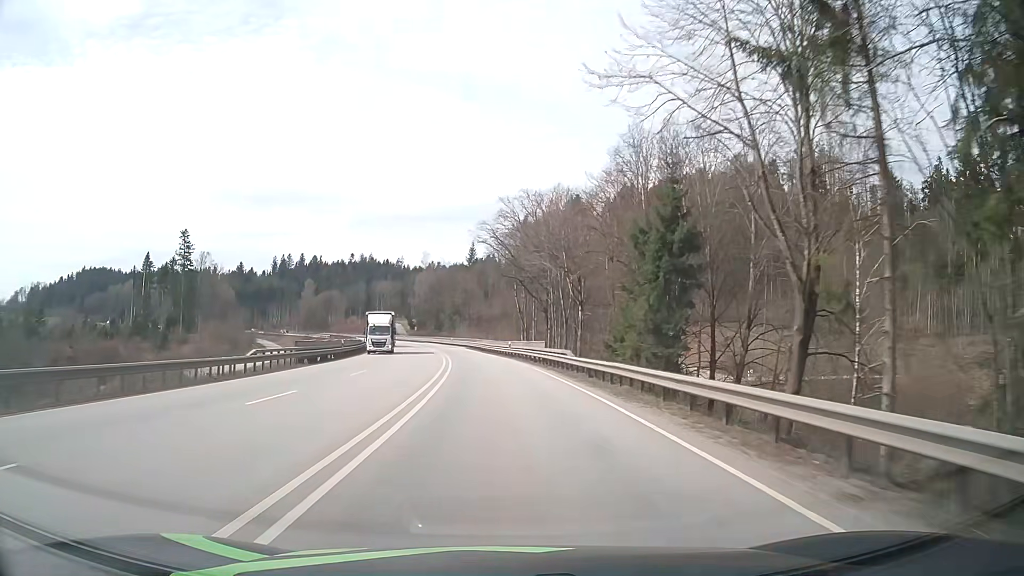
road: primary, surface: asphalt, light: Day
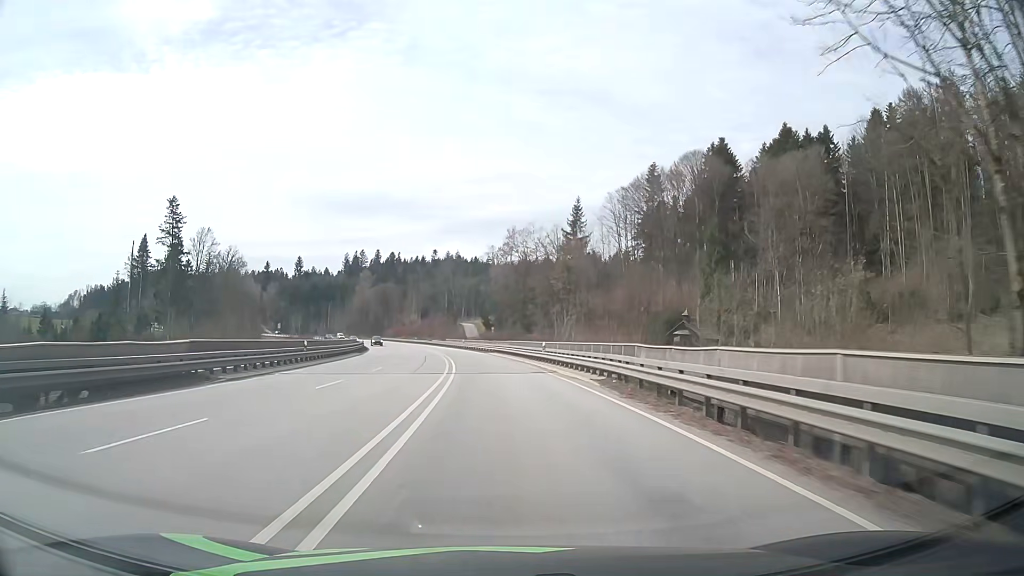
(-4.9, +67.0) m; -8°
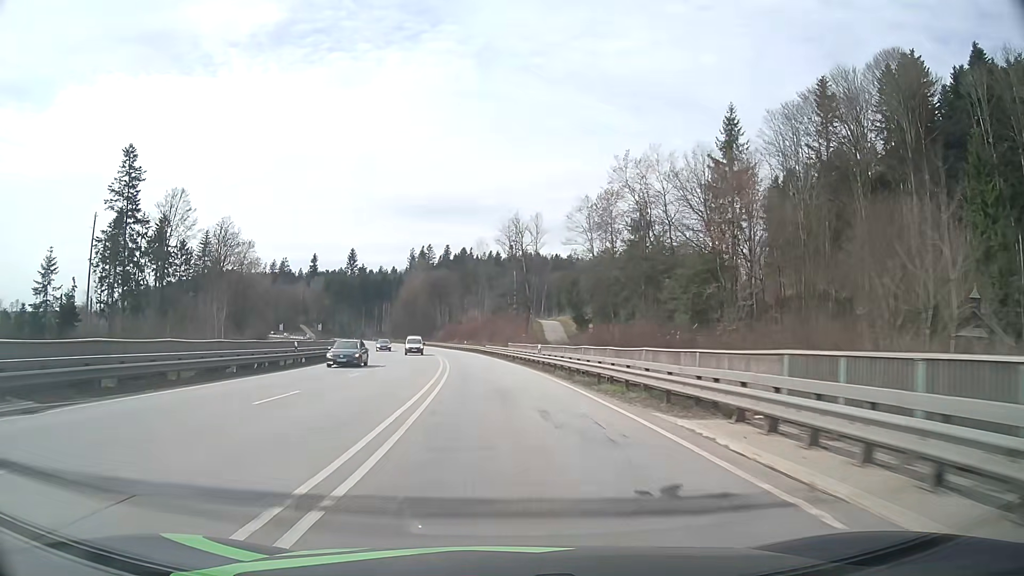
(-3.0, +53.2) m; -7°
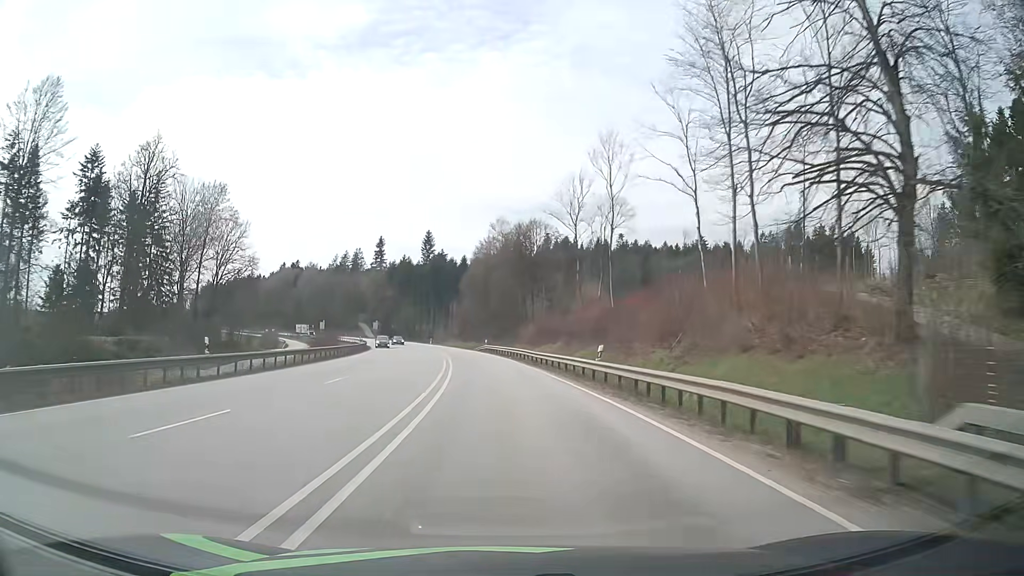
(-5.0, +65.7) m; -8°
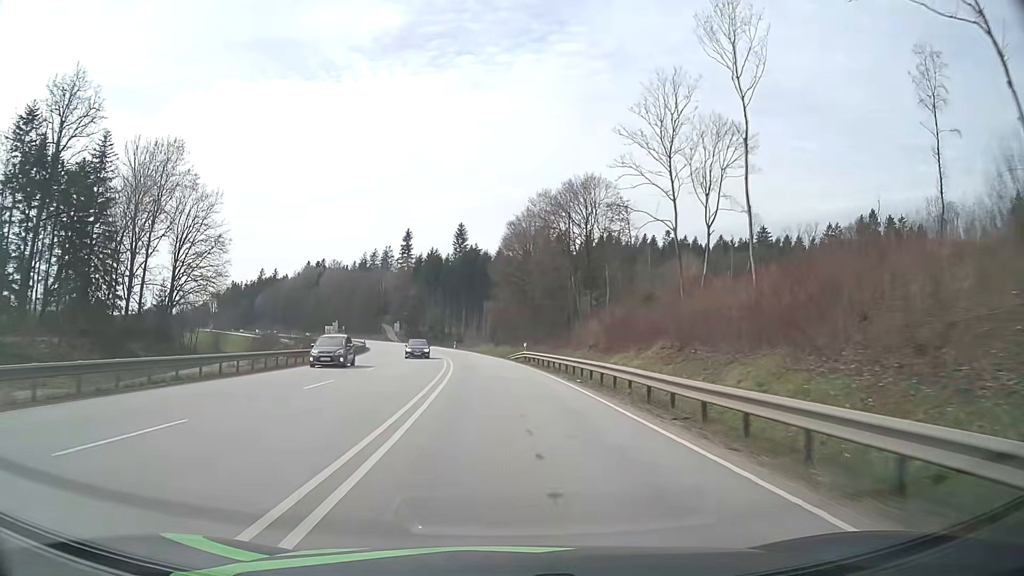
(-0.8, +26.2) m; -3°
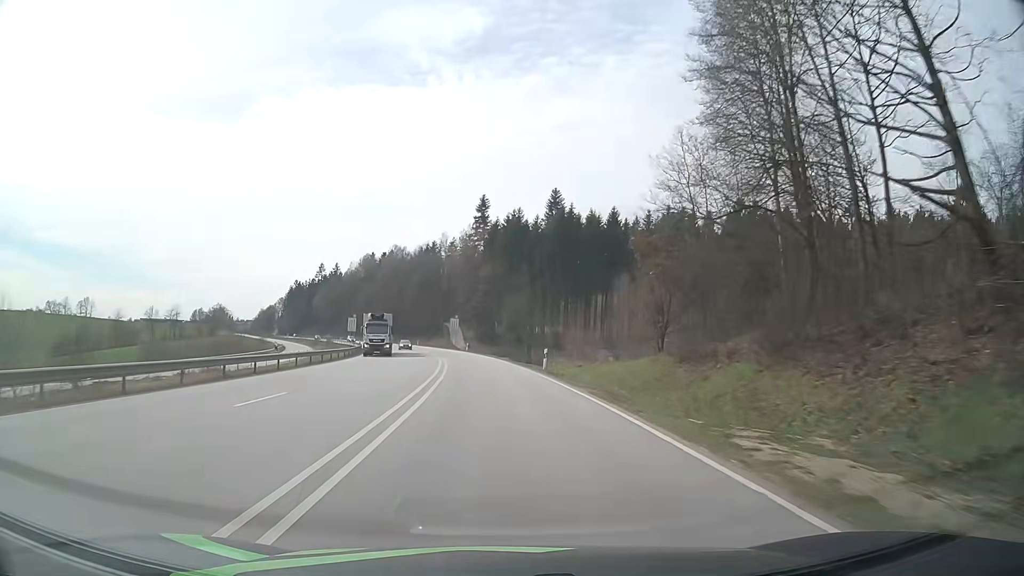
(-4.5, +65.2) m; -8°
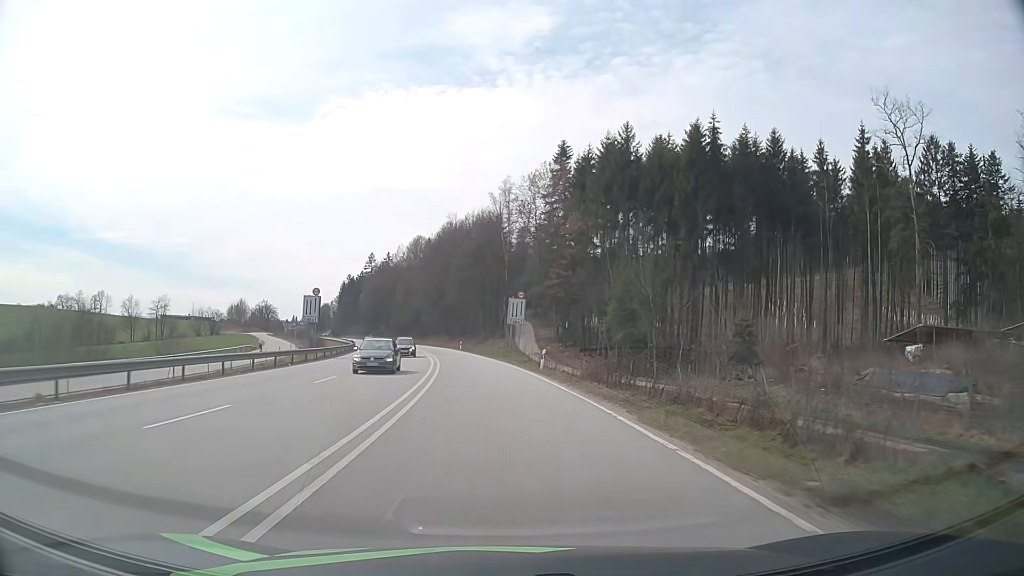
(-3.0, +52.2) m; -6°
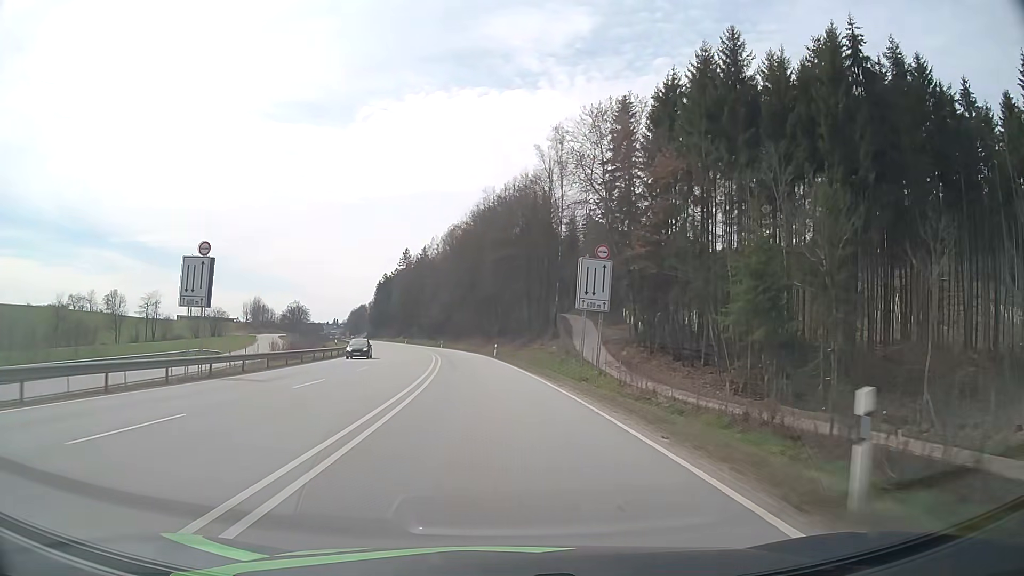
(-0.8, +26.2) m; -4°
(0, +10) (-1, +20) (-1, +30) (-2, +40) (-3, +50) (-4, +60) (-6, +70) (-8, +80) (-10, +89) (-12, +99) m
